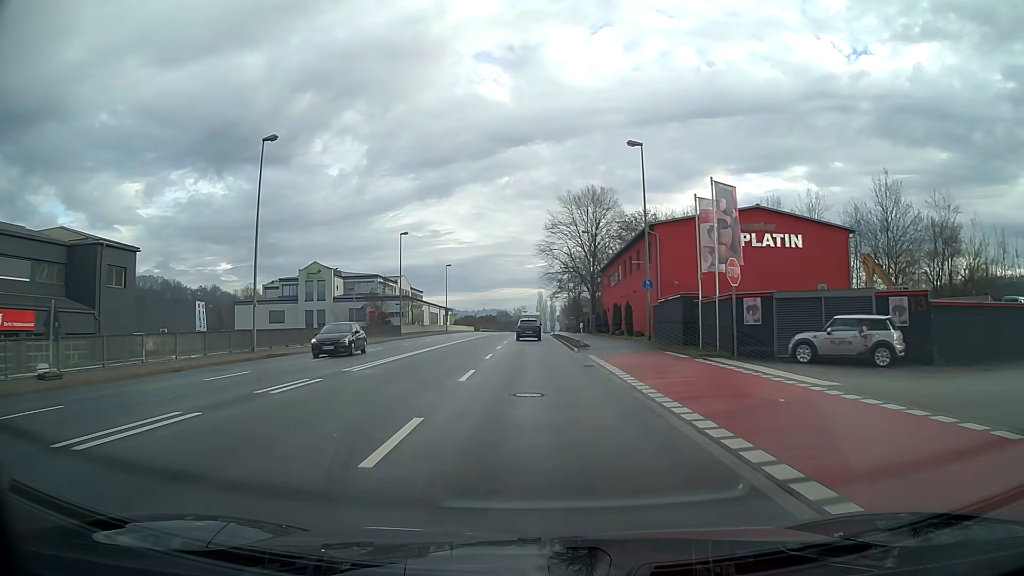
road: primary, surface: asphalt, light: Day
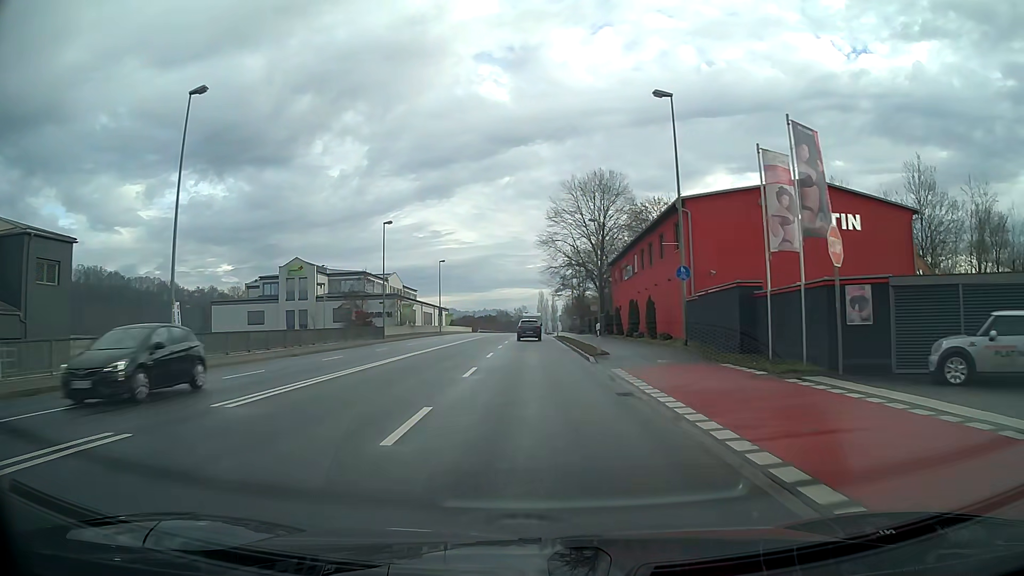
(0.0, +7.9) m; 0°
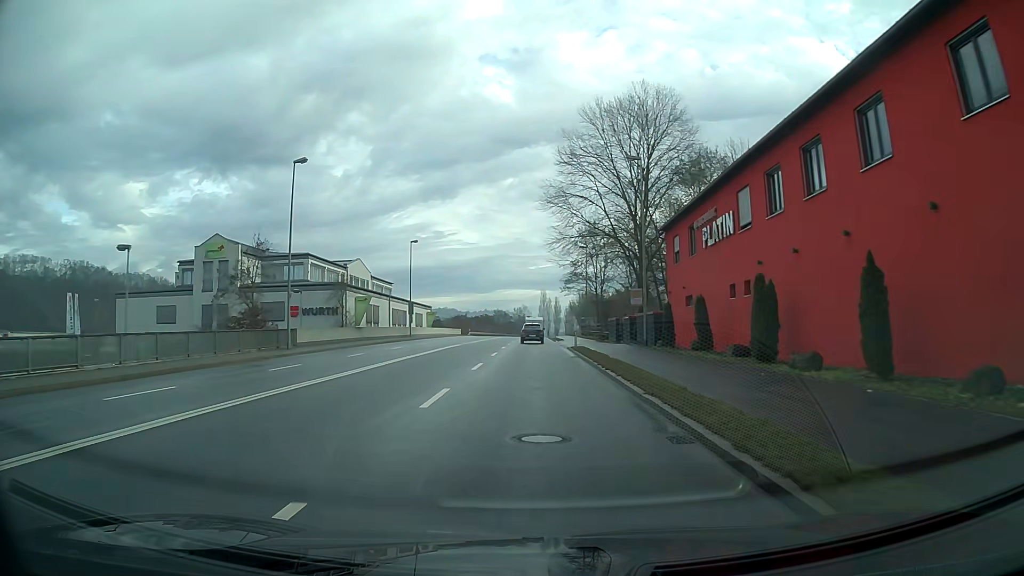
(0.0, +23.8) m; 0°
(0, +10) (0, +20) (0, +30) (0, +40) (0, +50) (0, +60) (0, +70) (0, +80) (0, +90) (0, +100) m
